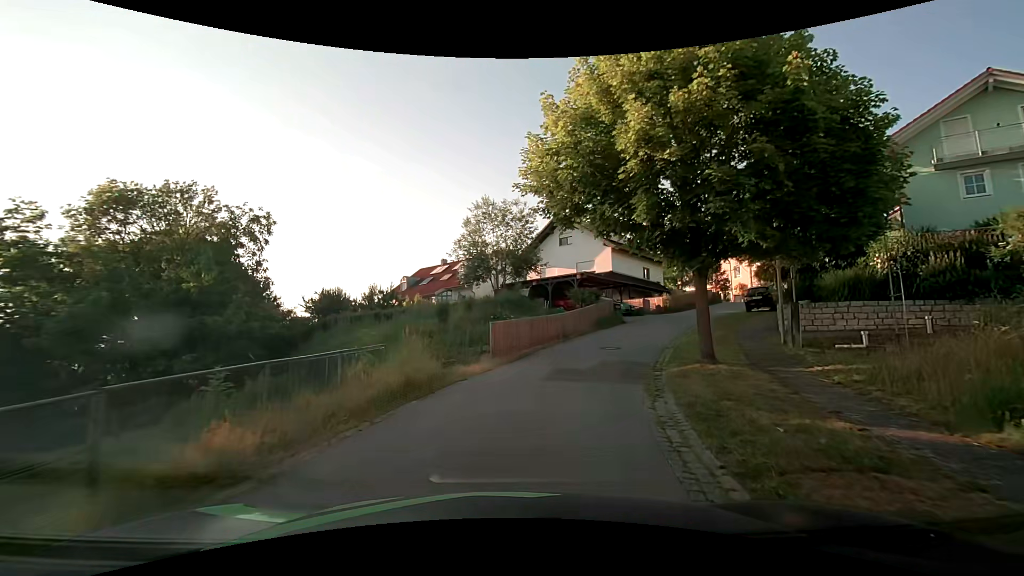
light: Day
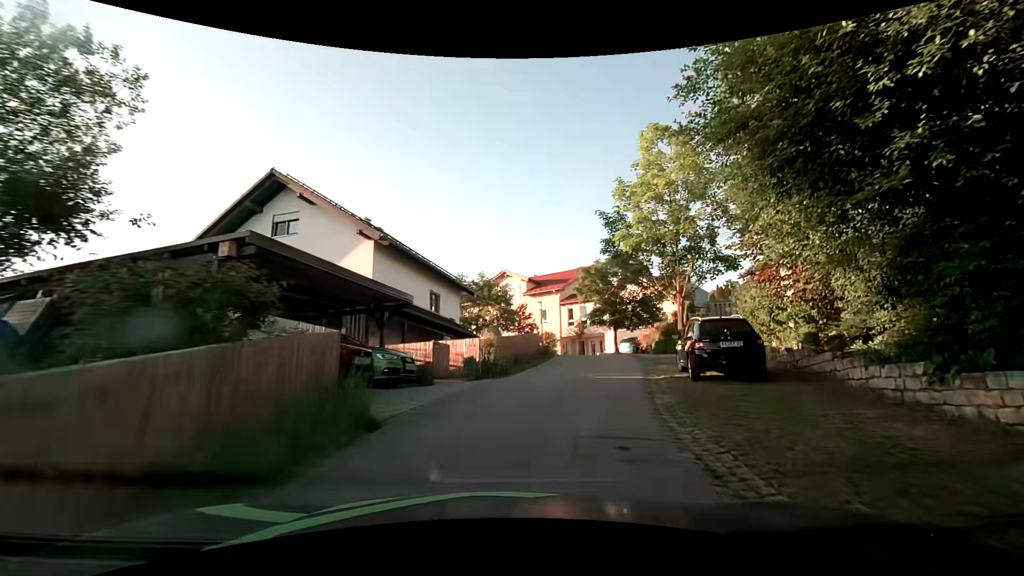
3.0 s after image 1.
(+4.4, +20.8) m; +26°
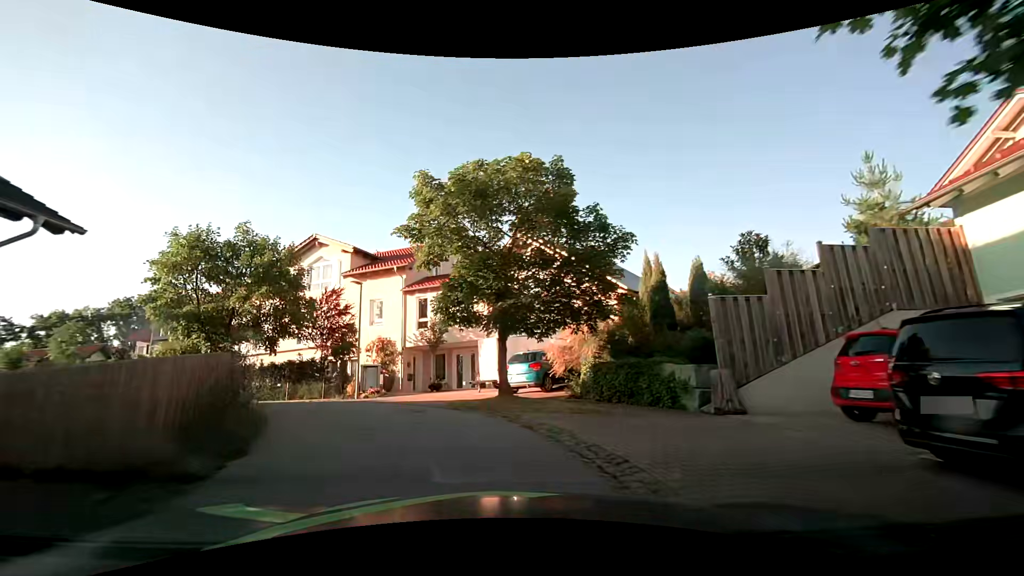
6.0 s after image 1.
(+3.8, +20.1) m; +16°
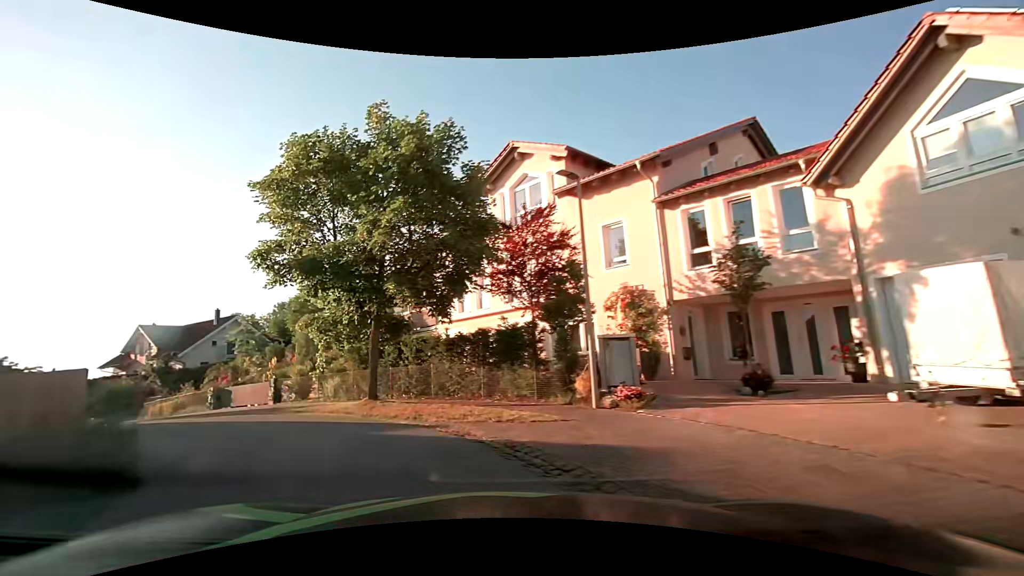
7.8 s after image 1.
(-2.4, +12.3) m; -27°
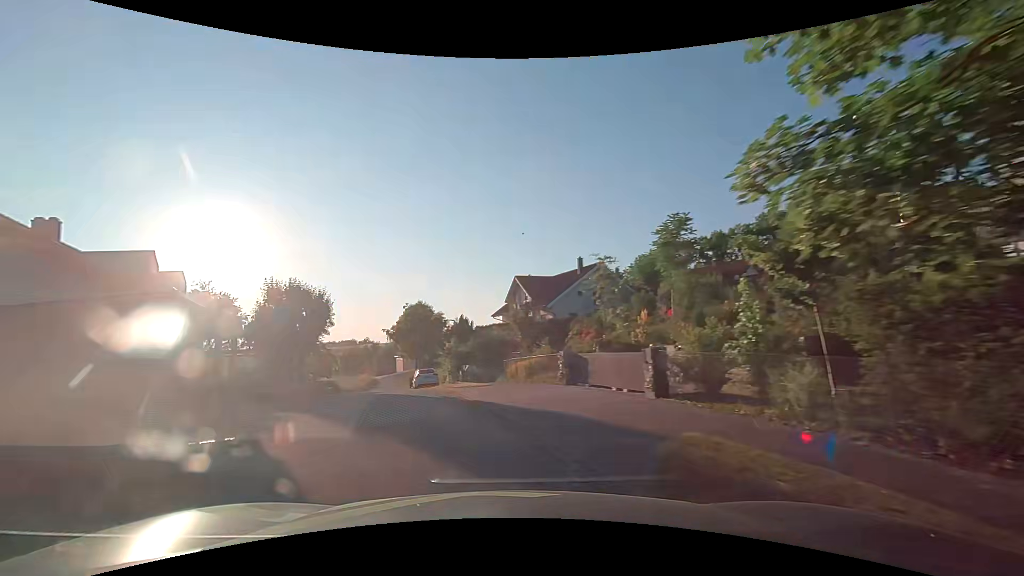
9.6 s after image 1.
(-4.3, +11.7) m; -40°
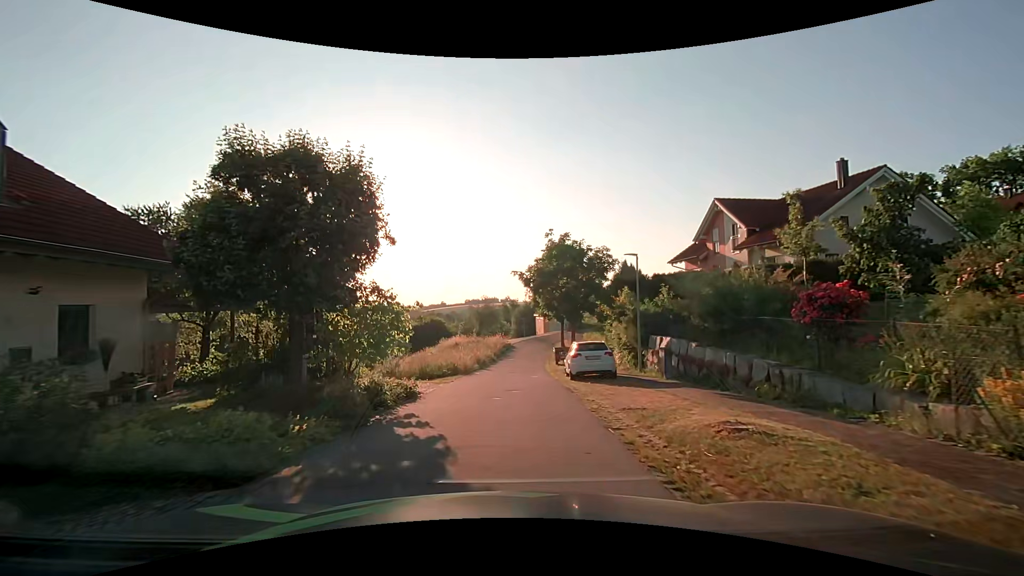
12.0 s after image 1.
(-3.7, +17.3) m; -17°
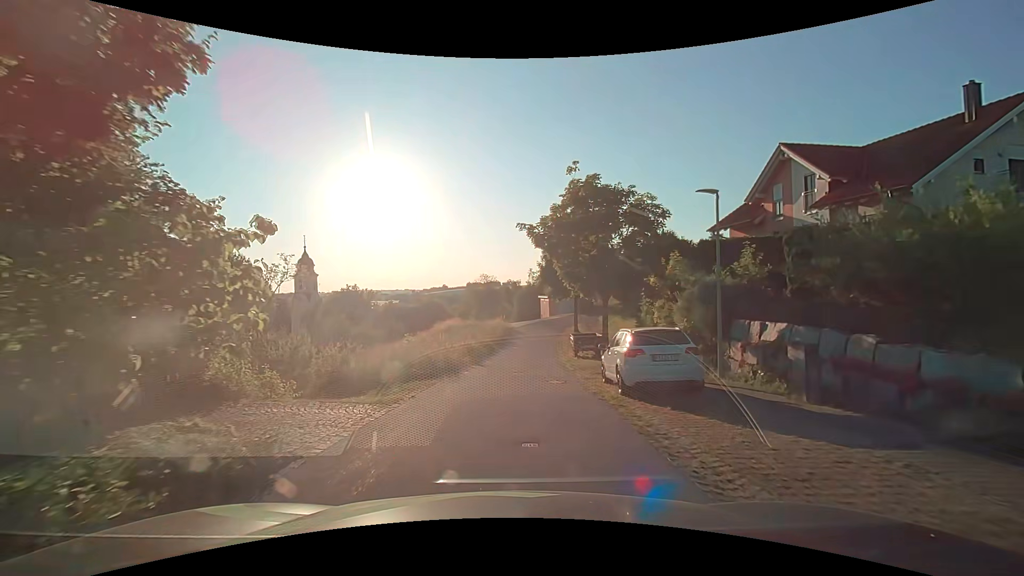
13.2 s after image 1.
(0.0, +8.1) m; 0°
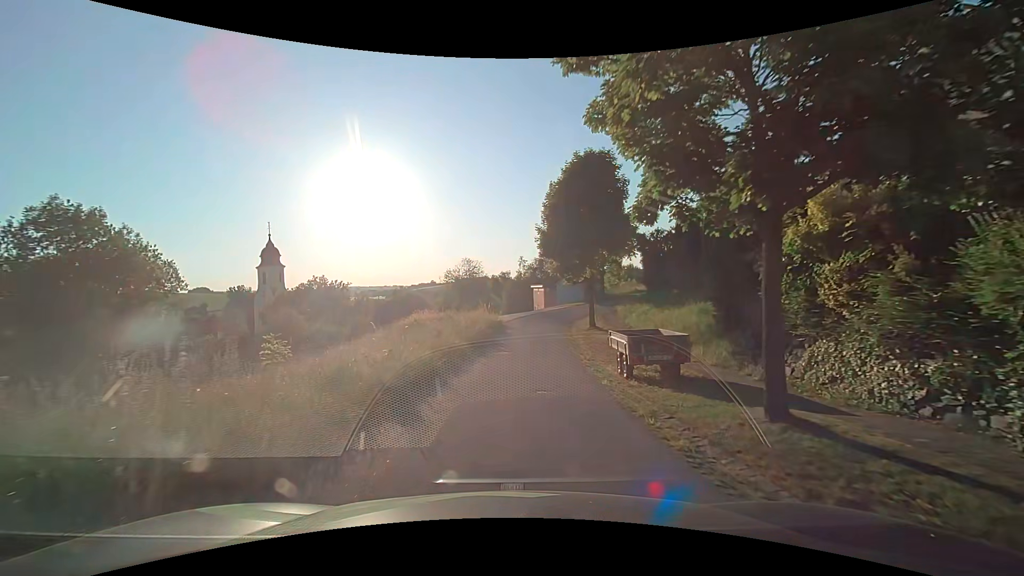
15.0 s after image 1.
(+0.2, +12.3) m; +1°
